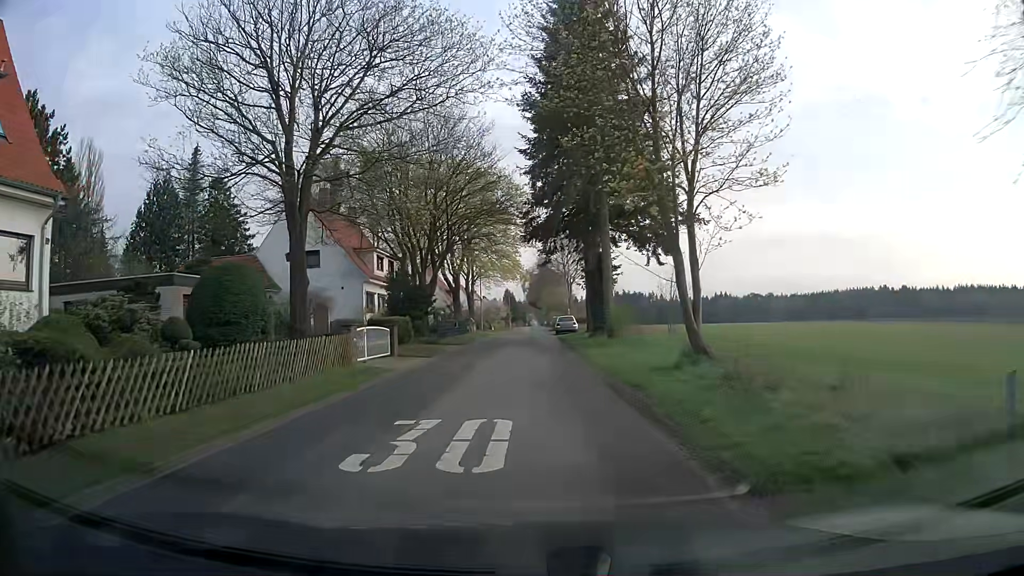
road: unclassified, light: Day
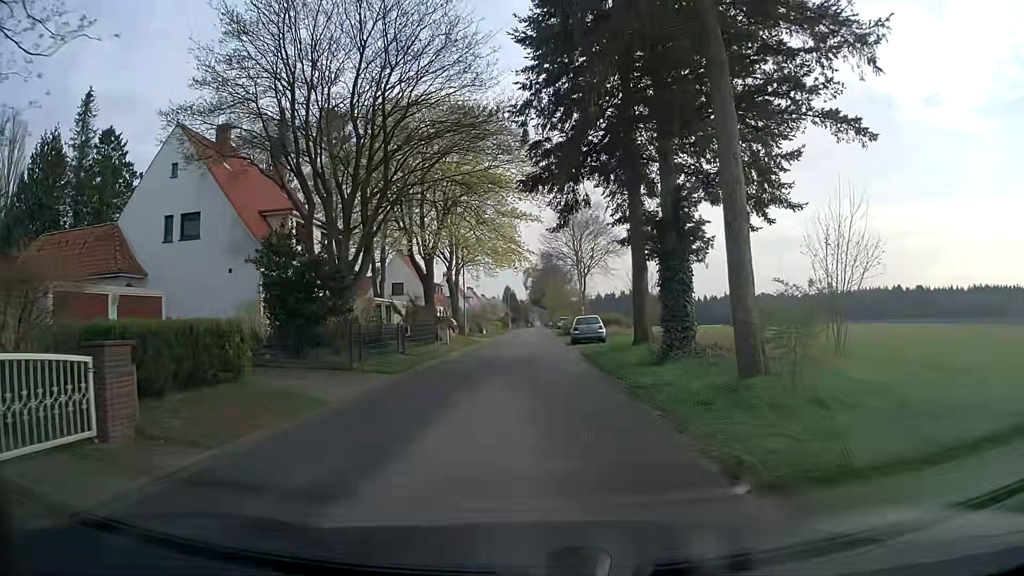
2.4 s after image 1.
(+0.1, +17.9) m; 0°
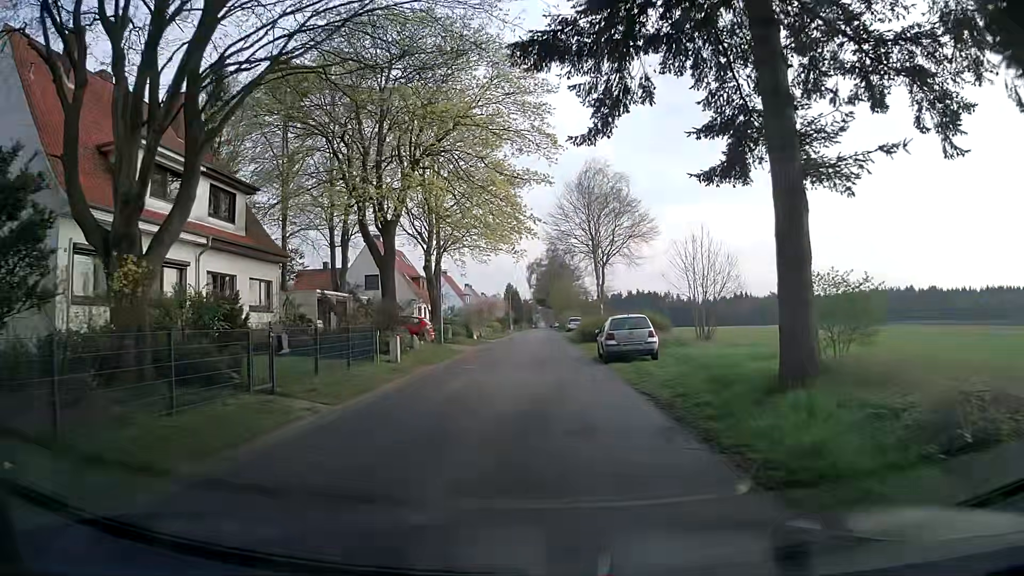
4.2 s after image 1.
(0.0, +13.5) m; -1°
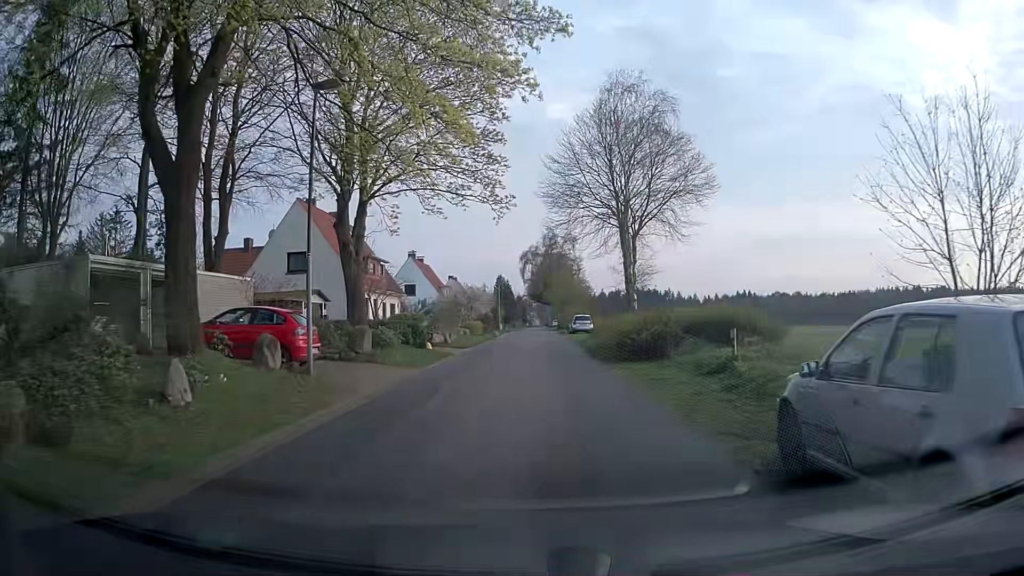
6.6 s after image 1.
(+0.3, +18.1) m; +1°
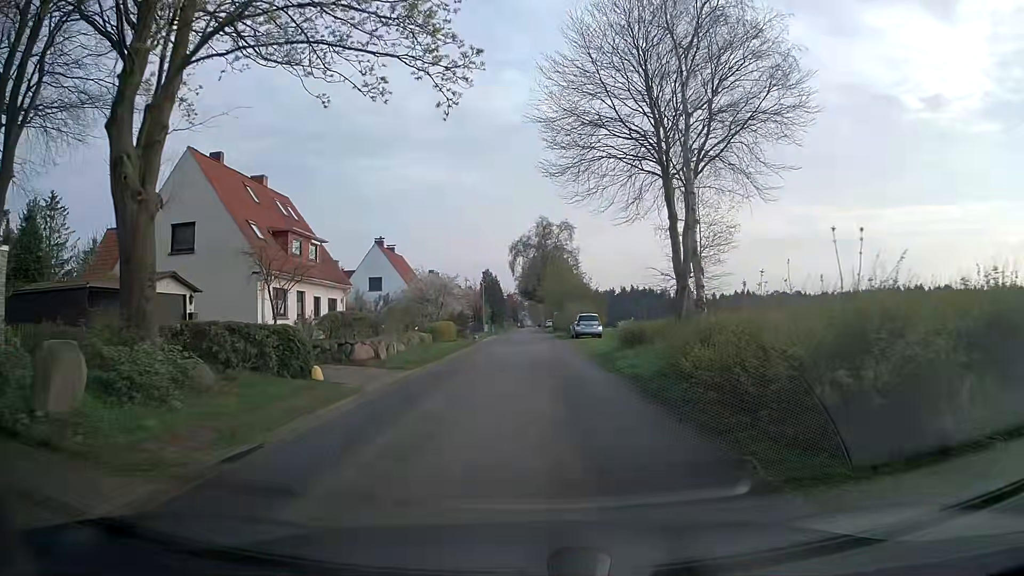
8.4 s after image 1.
(+0.1, +13.6) m; 0°
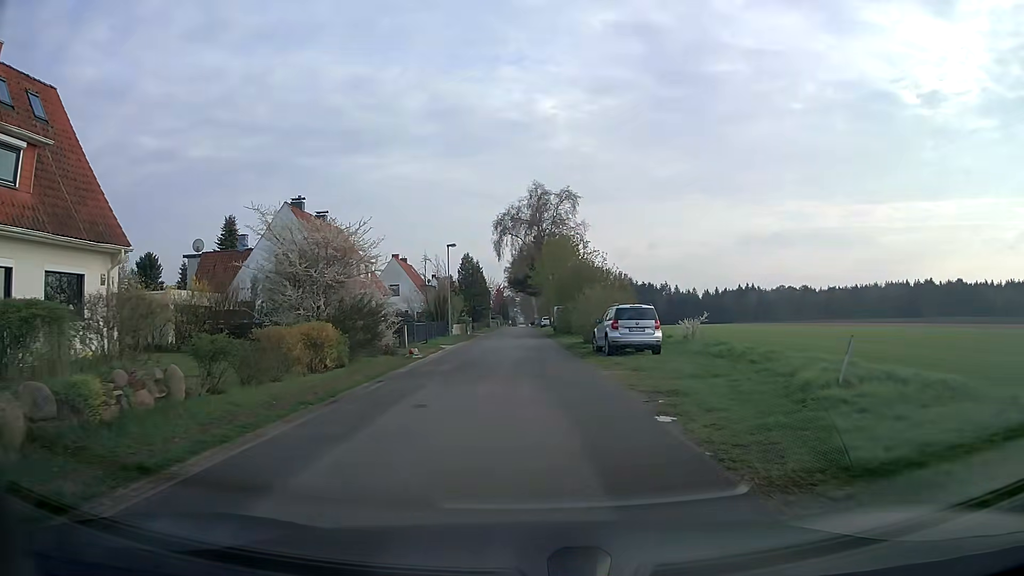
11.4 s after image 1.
(+0.4, +22.5) m; +1°
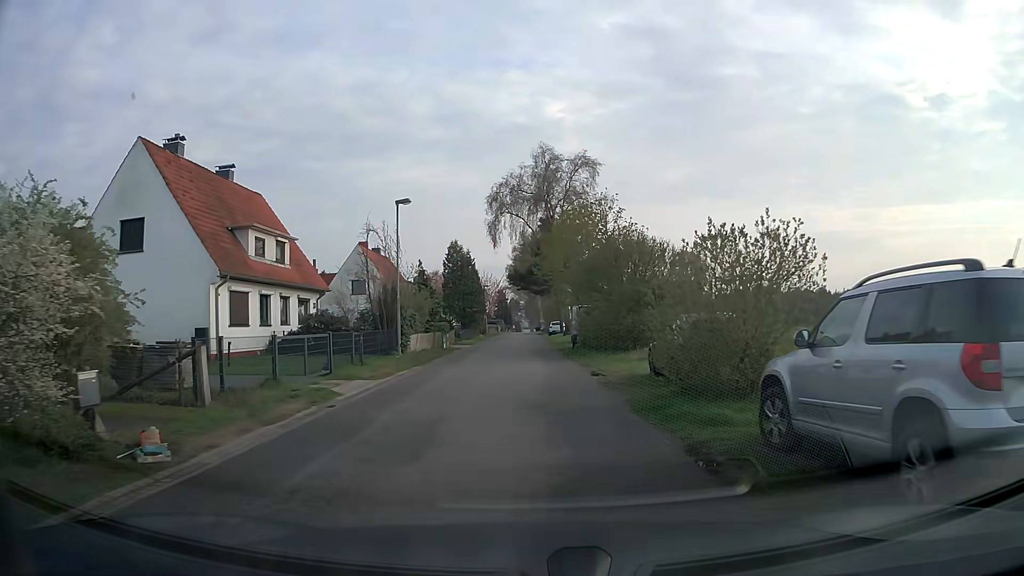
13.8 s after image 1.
(0.0, +18.0) m; 0°
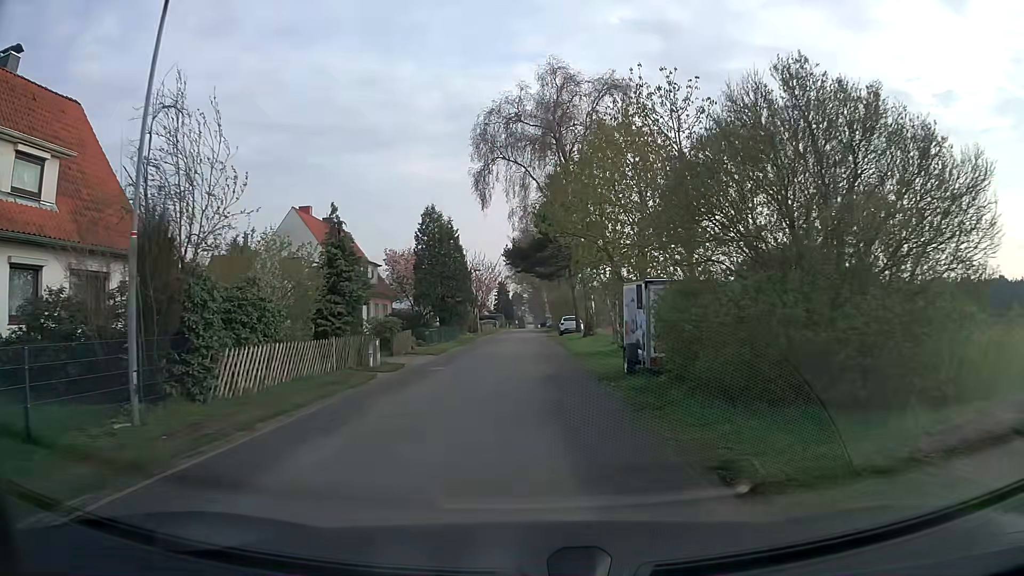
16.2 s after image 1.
(-0.1, +18.1) m; -1°
(0, +10) (0, +20) (0, +30) (0, +40) (0, +50) (0, +60) (0, +70) (0, +80) (0, +90) (0, +100) m
